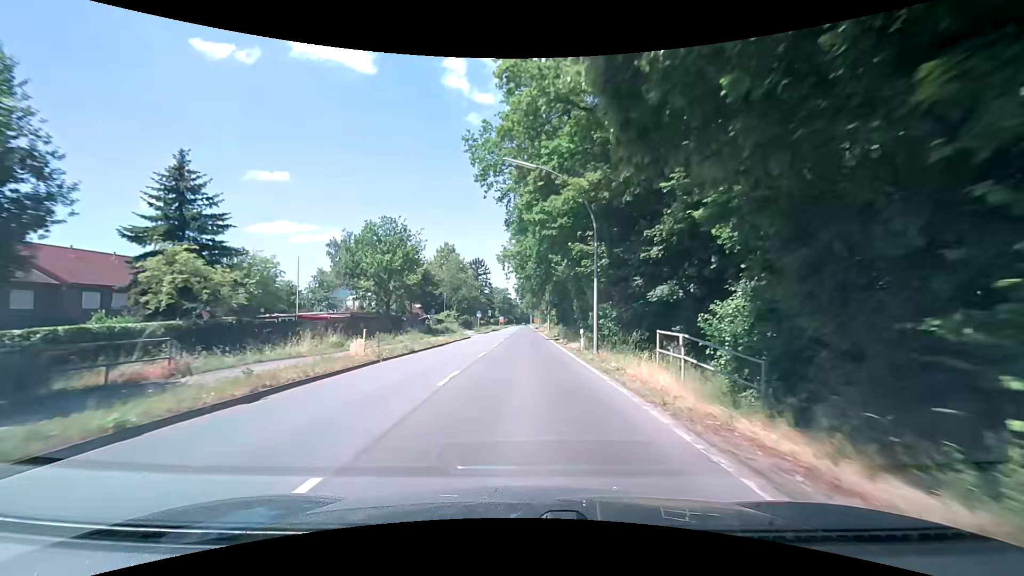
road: secondary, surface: asphalt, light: Day
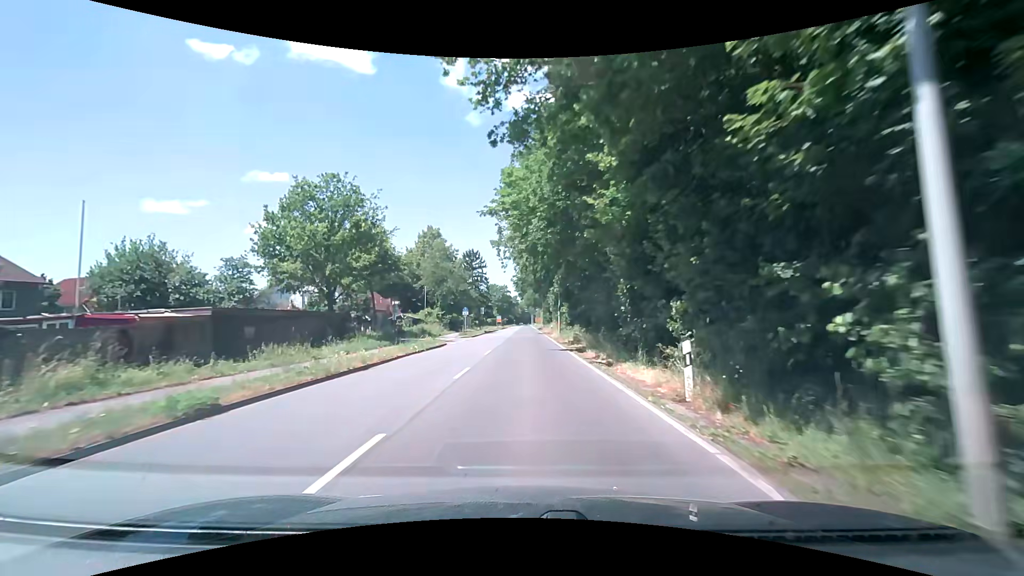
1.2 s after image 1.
(0.0, +16.4) m; 0°
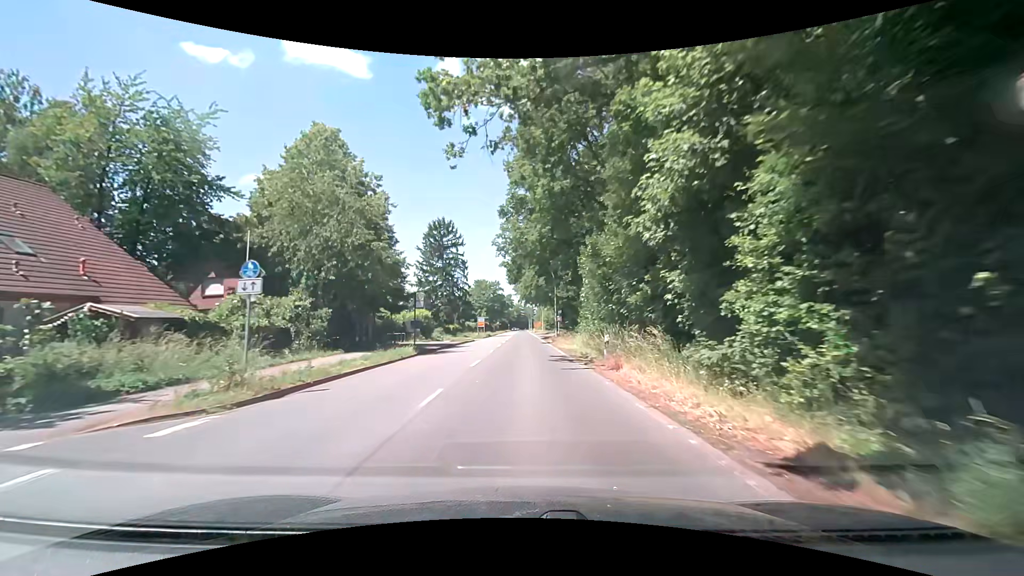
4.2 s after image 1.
(+0.3, +40.9) m; +1°
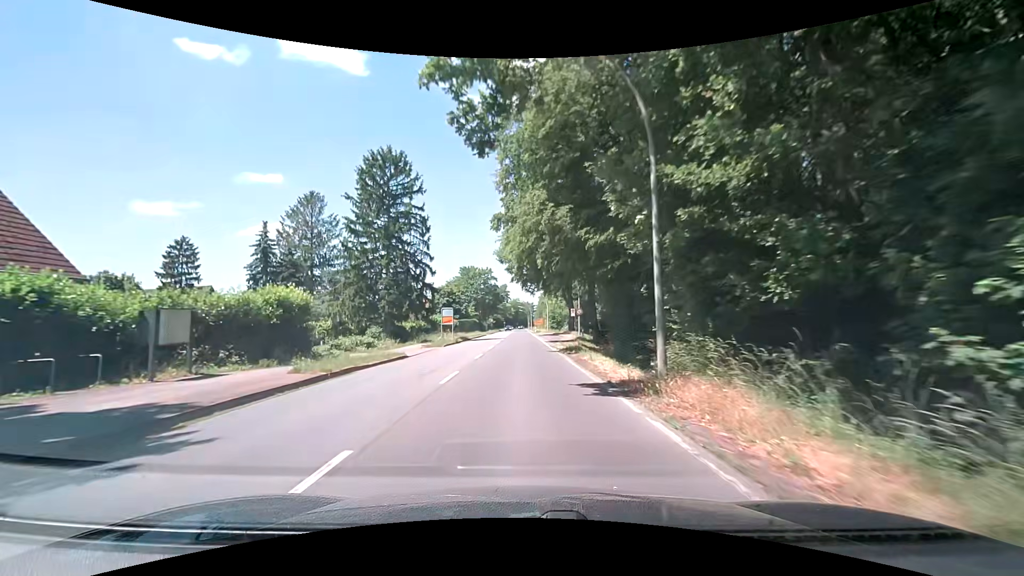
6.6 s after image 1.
(+0.2, +32.5) m; -1°
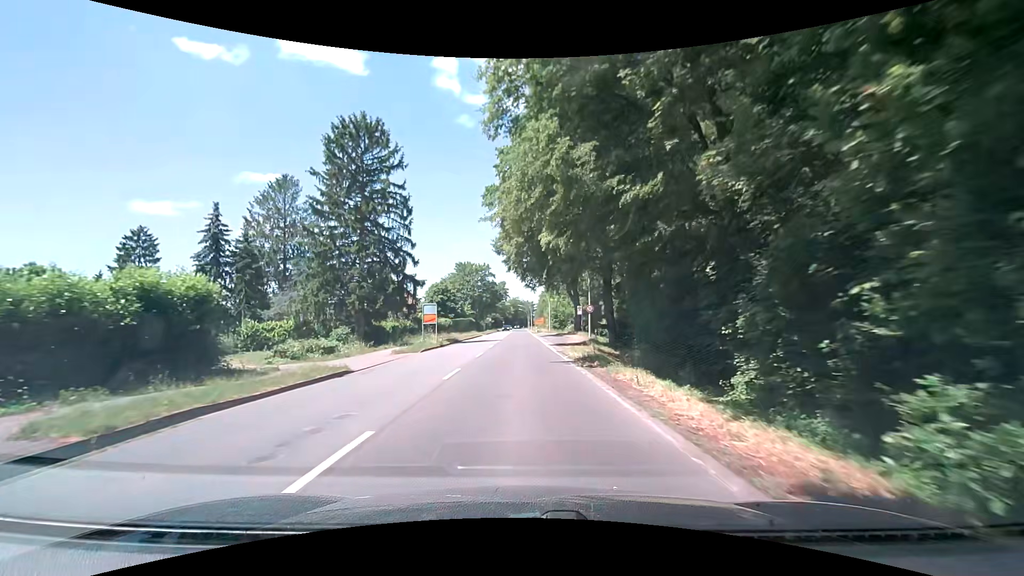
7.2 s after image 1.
(+0.1, +8.1) m; +1°
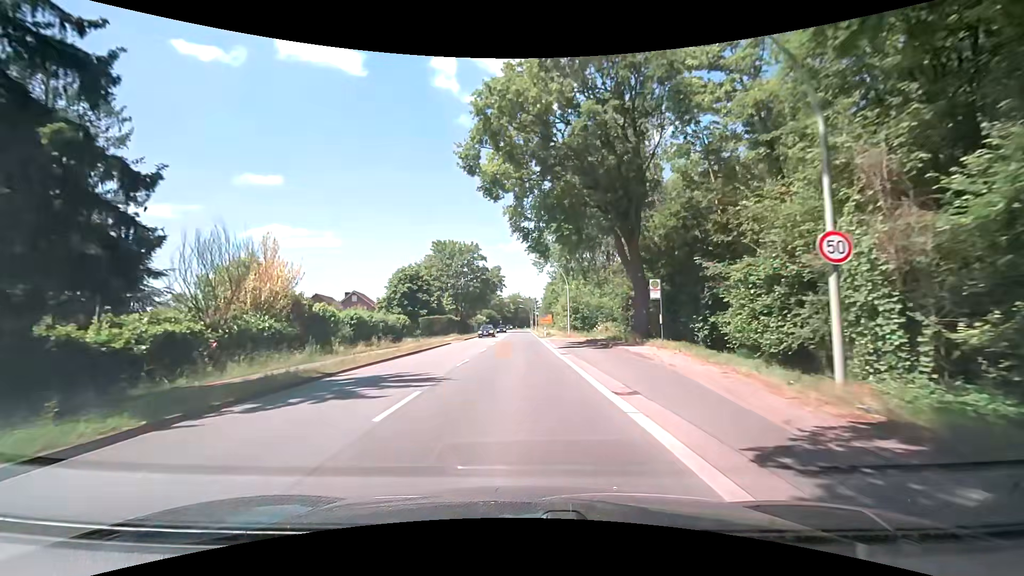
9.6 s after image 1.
(0.0, +32.7) m; 0°
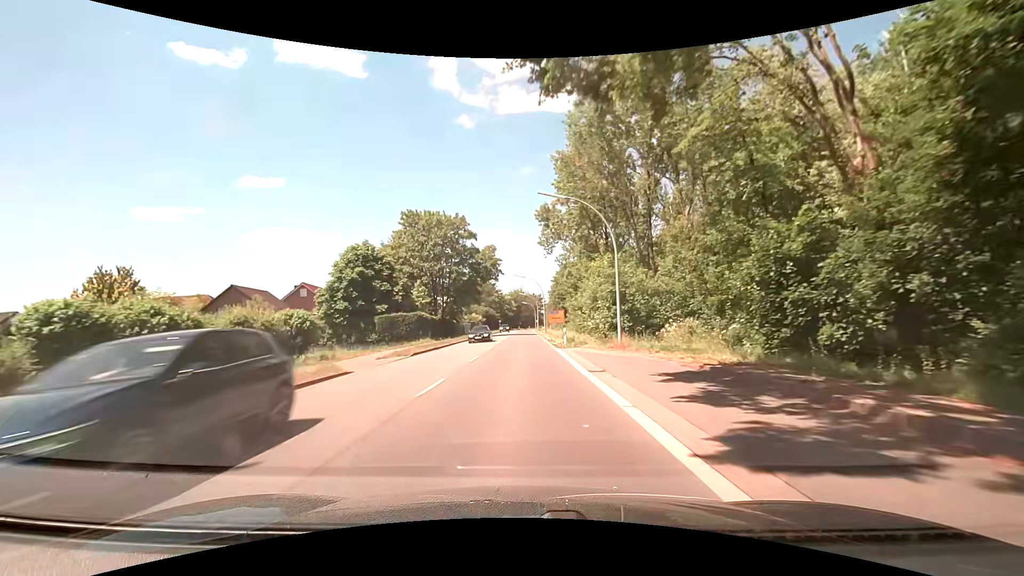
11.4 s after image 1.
(-0.2, +24.7) m; -1°
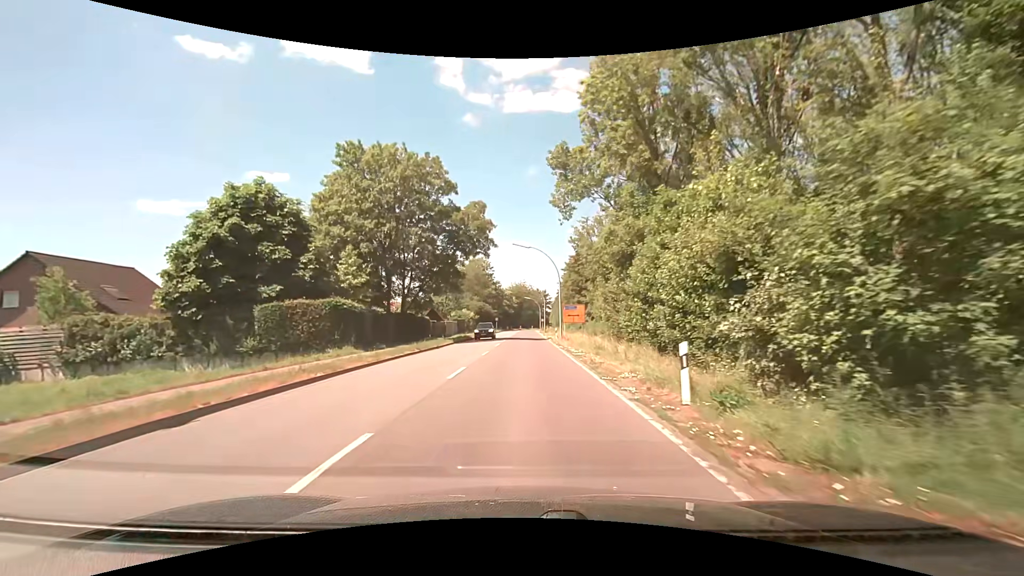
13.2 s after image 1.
(0.0, +24.6) m; 0°
(0, +10) (0, +20) (0, +30) (0, +40) (0, +50) (0, +60) (0, +70) (0, +80) (0, +90) (0, +100) m
